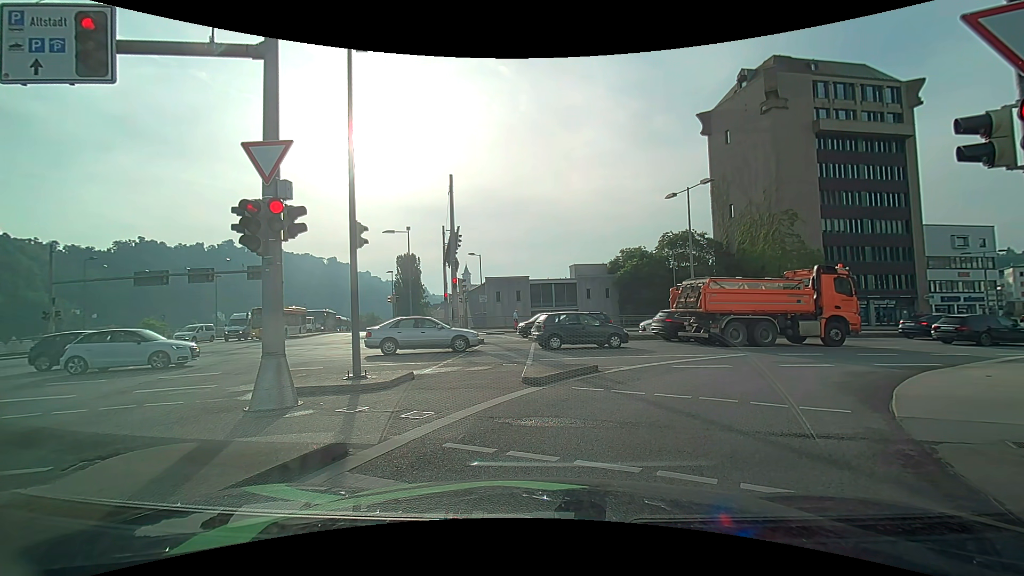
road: primary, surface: asphalt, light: Day
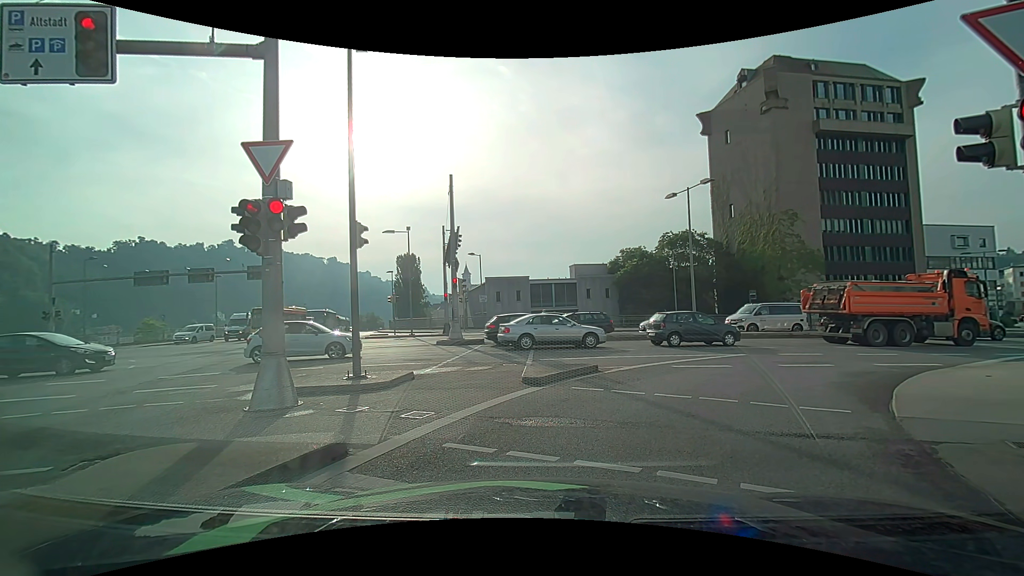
(0.0, 0.0) m; 0°
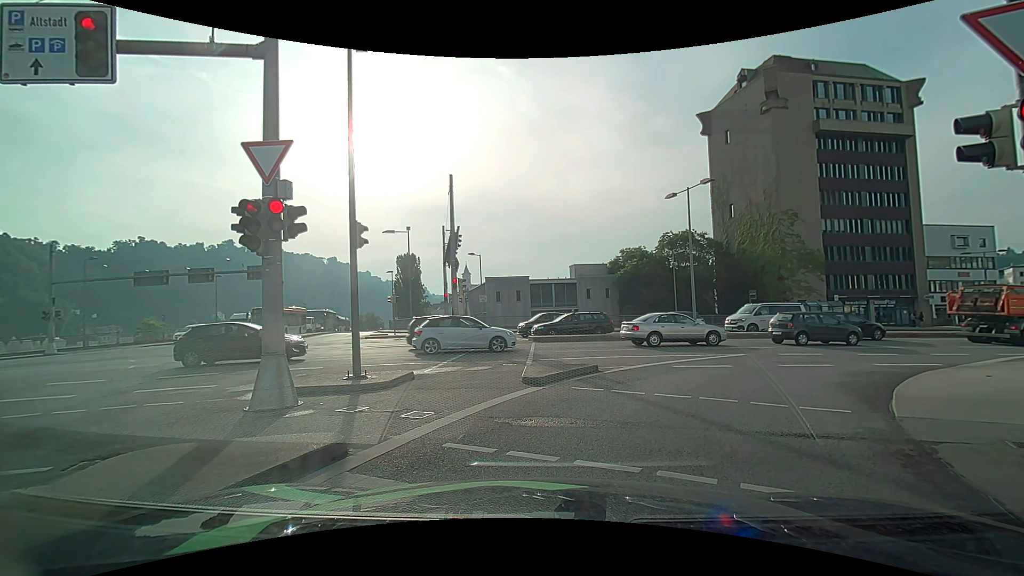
(0.0, 0.0) m; 0°
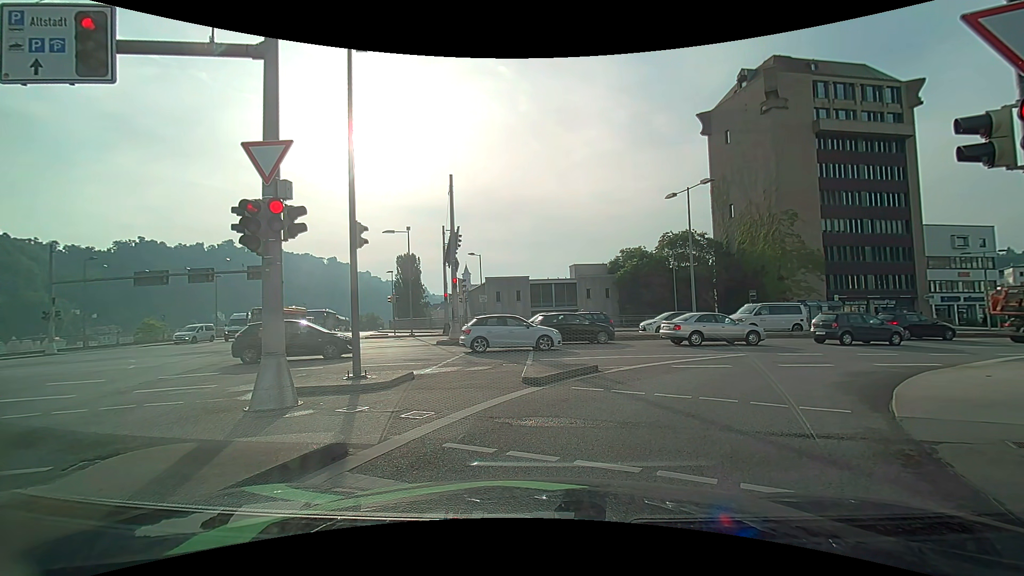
(0.0, 0.0) m; 0°
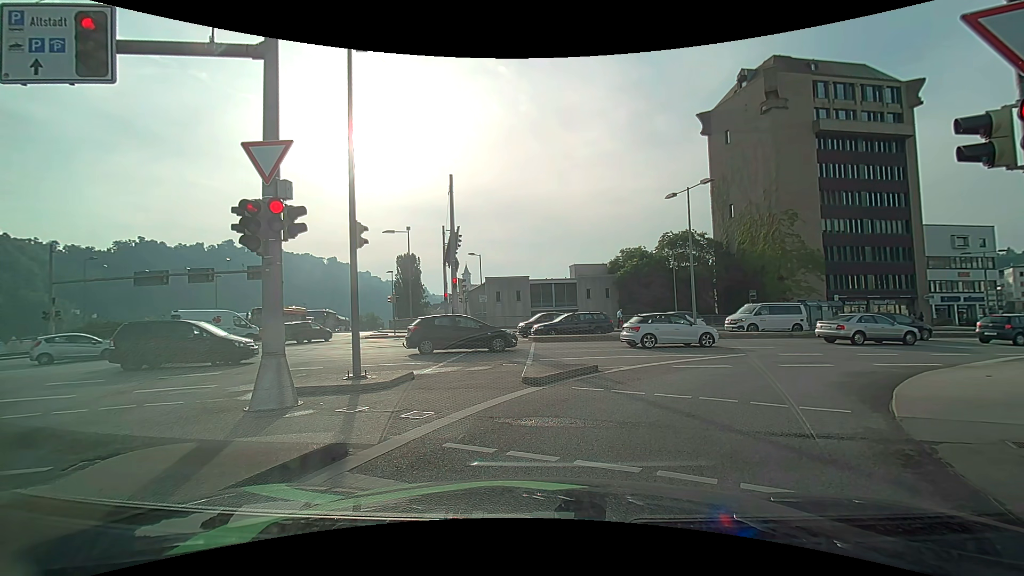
(0.0, 0.0) m; 0°
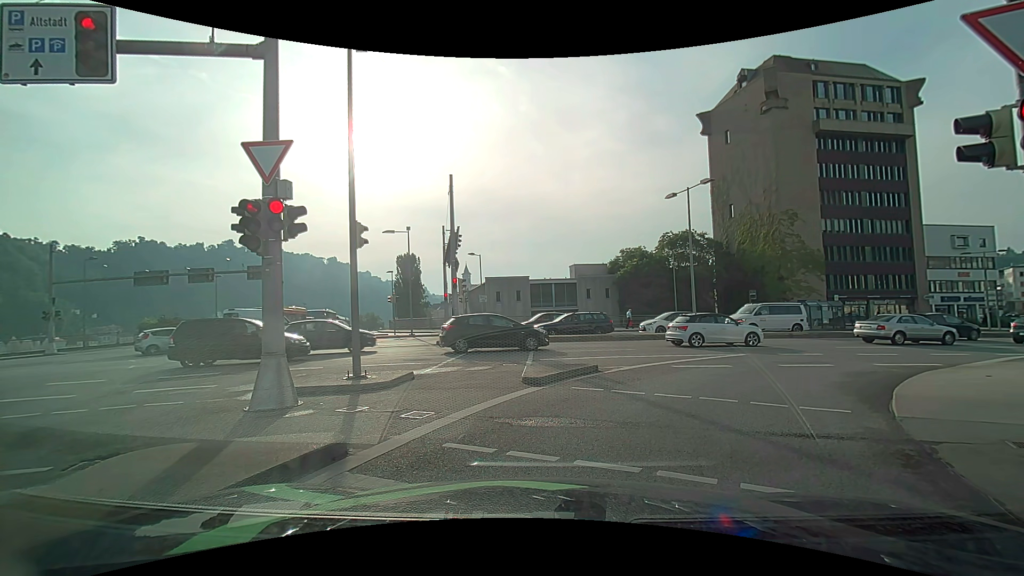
(0.0, 0.0) m; 0°
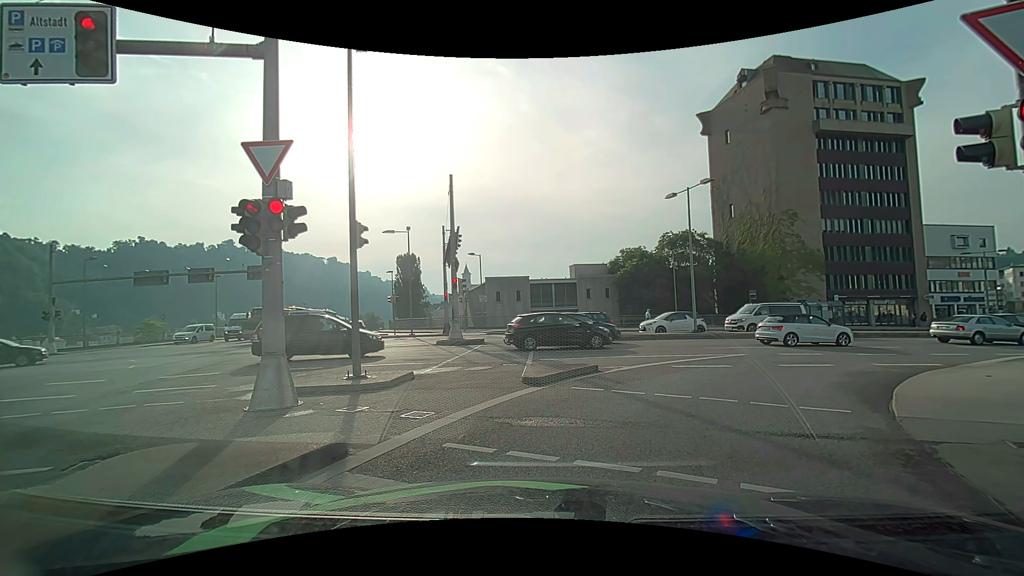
(0.0, 0.0) m; 0°
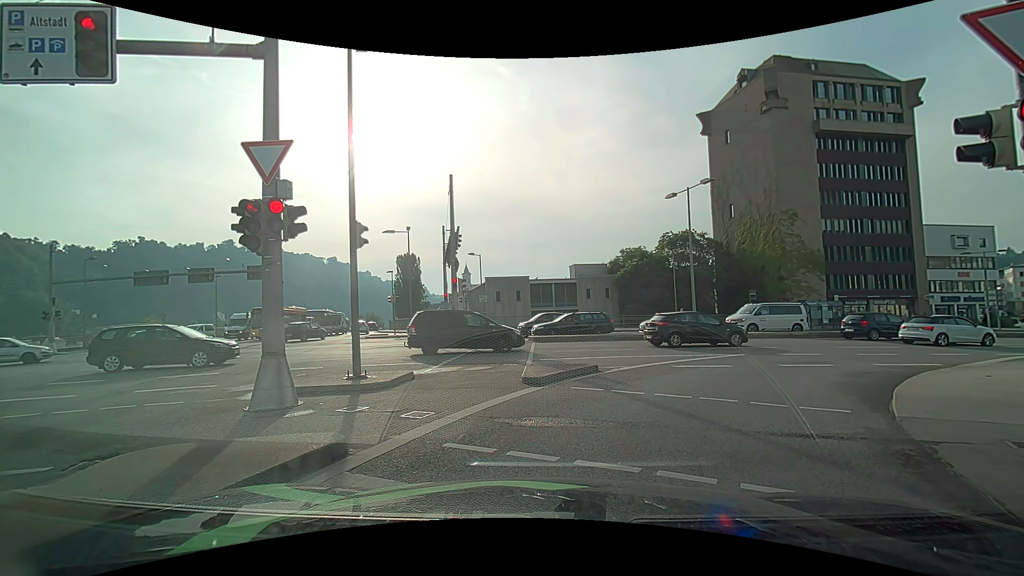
(0.0, 0.0) m; 0°
